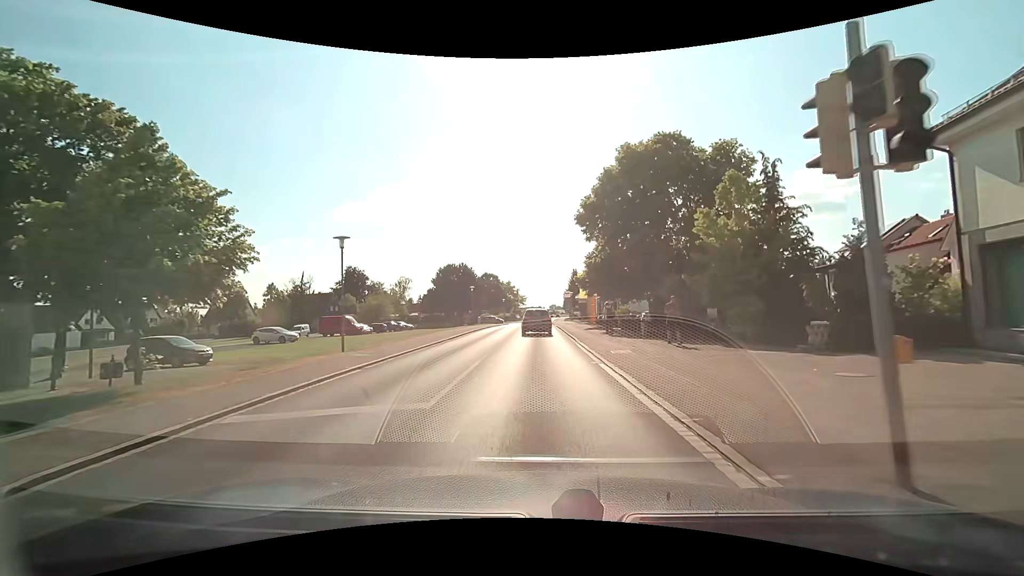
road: tertiary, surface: asphalt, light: Day
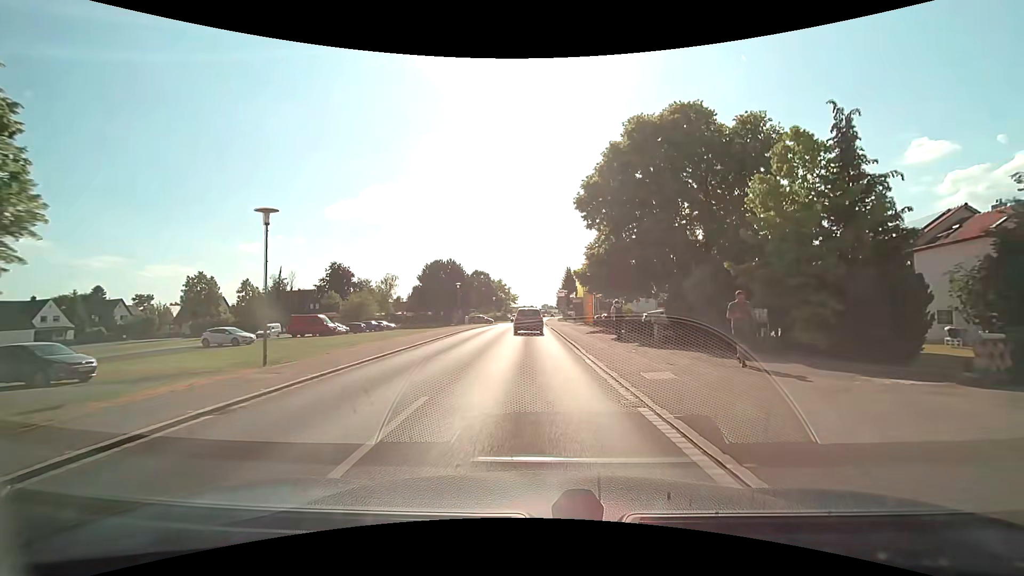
(0.0, +5.8) m; 0°
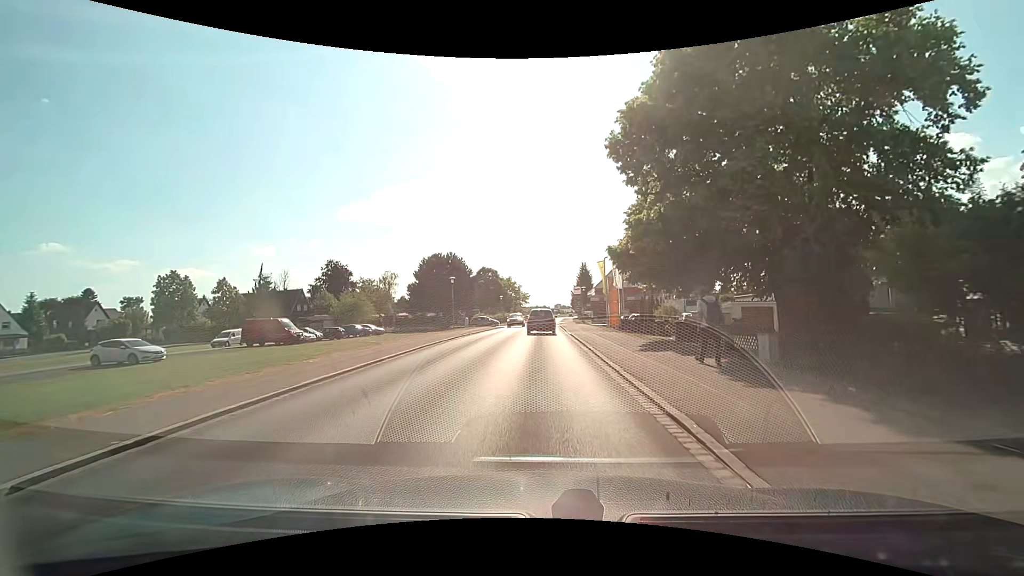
(+0.2, +11.7) m; -1°
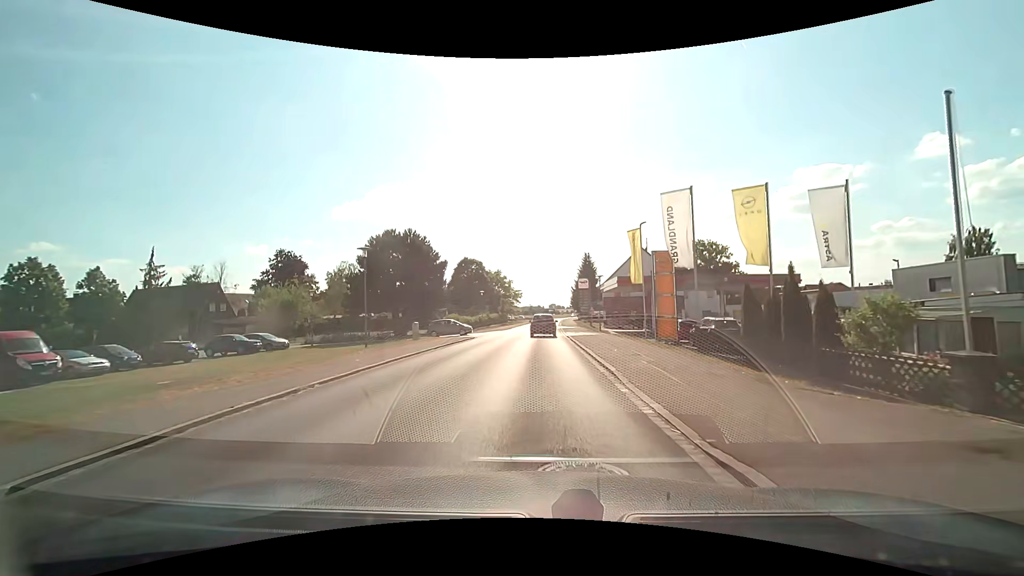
(+0.5, +23.7) m; +2°
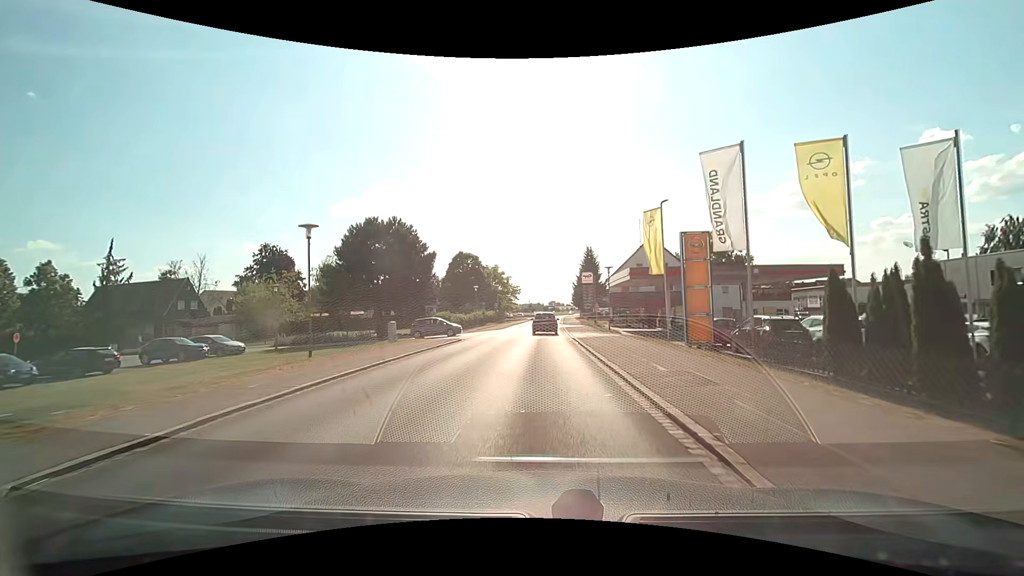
(0.0, +6.3) m; 0°
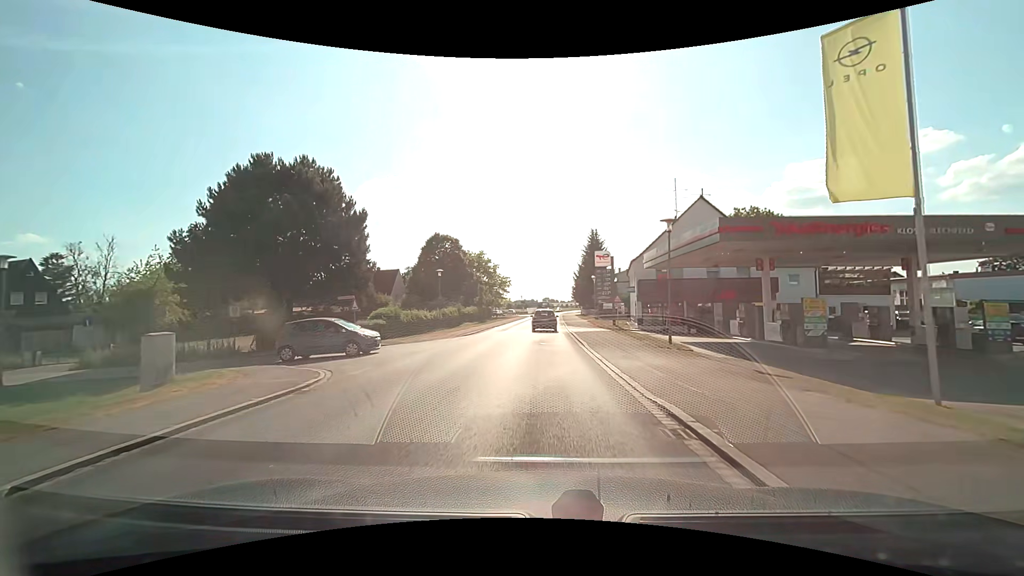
(+0.2, +20.0) m; +1°
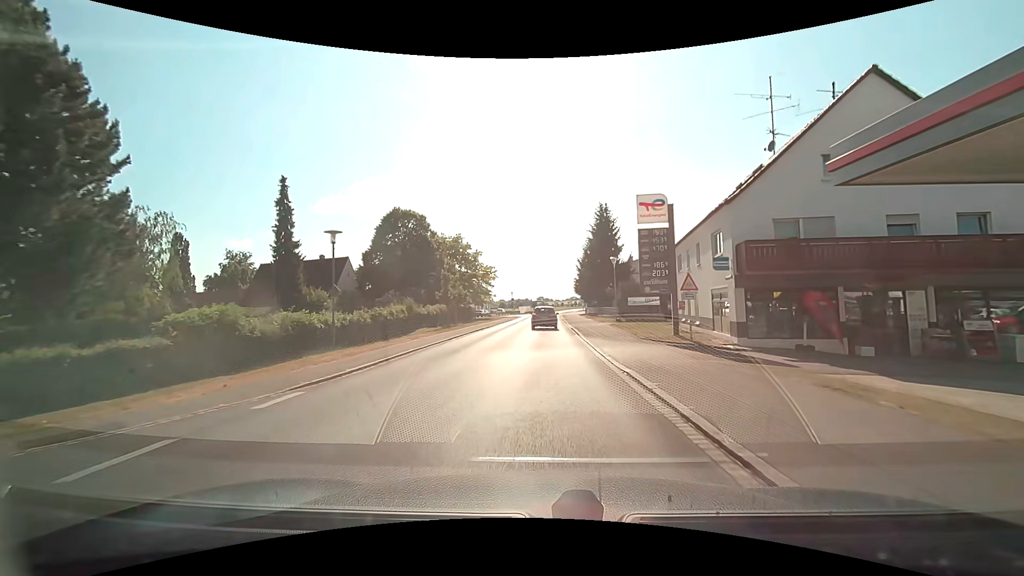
(+0.1, +21.0) m; +1°
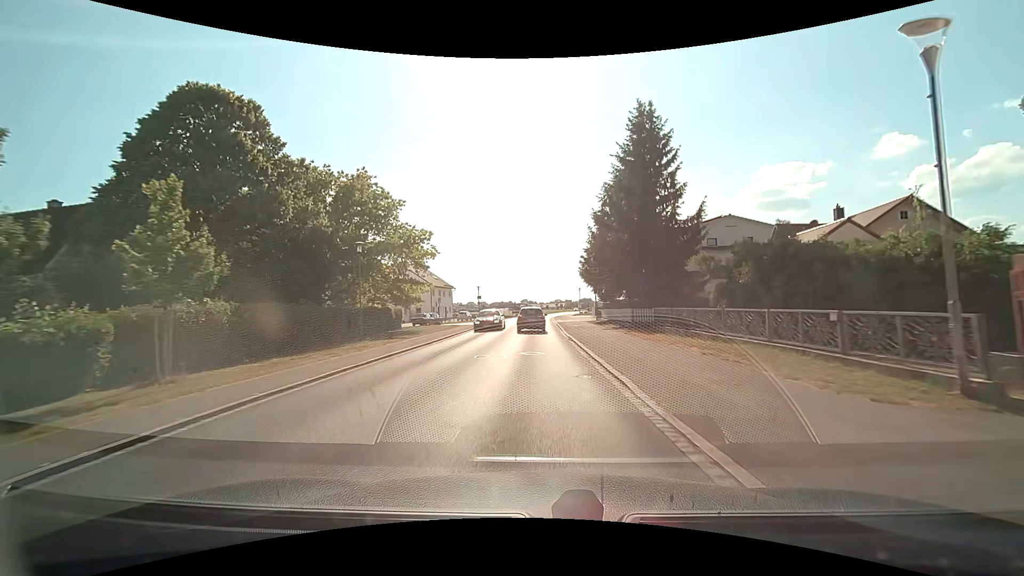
(+0.6, +35.8) m; +2°
(0, +10) (0, +20) (0, +30) (0, +40) (0, +50) (0, +60) (+1, +70) (+1, +80) (+2, +90) (+3, +100) m
